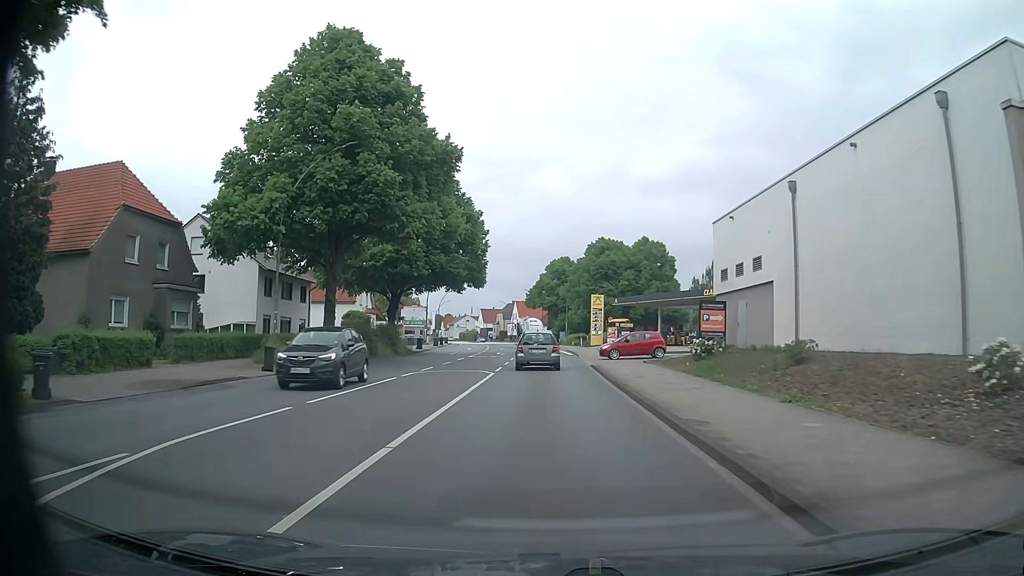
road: primary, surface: asphalt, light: Day
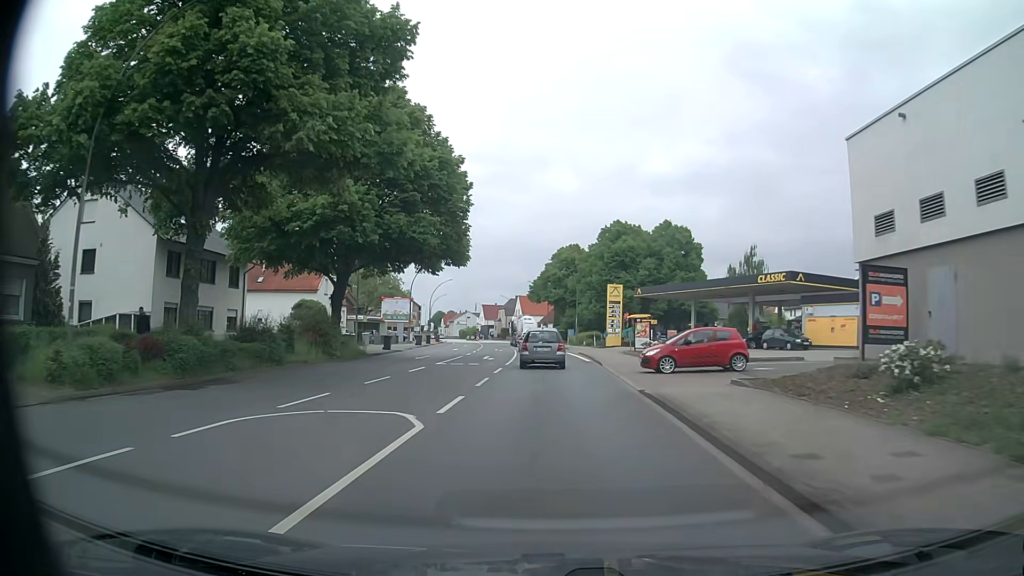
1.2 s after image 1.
(-0.2, +15.1) m; -1°
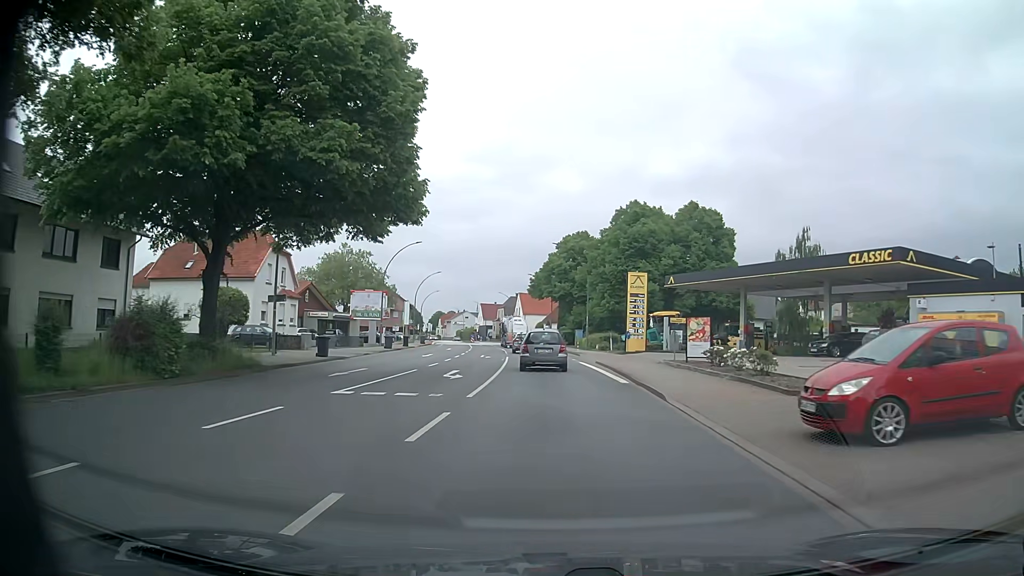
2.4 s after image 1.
(0.0, +15.0) m; -1°
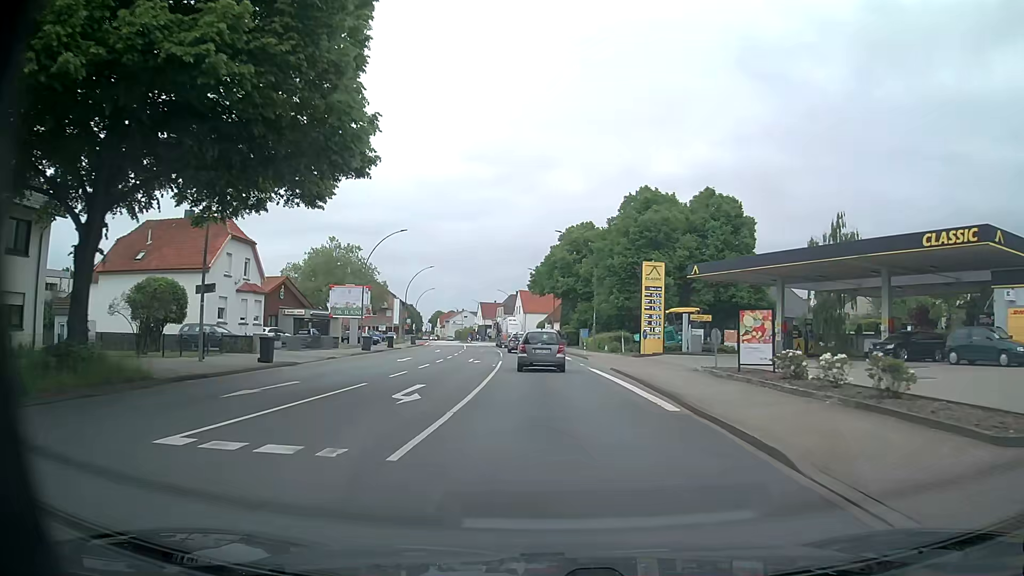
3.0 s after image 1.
(0.0, +7.4) m; +1°
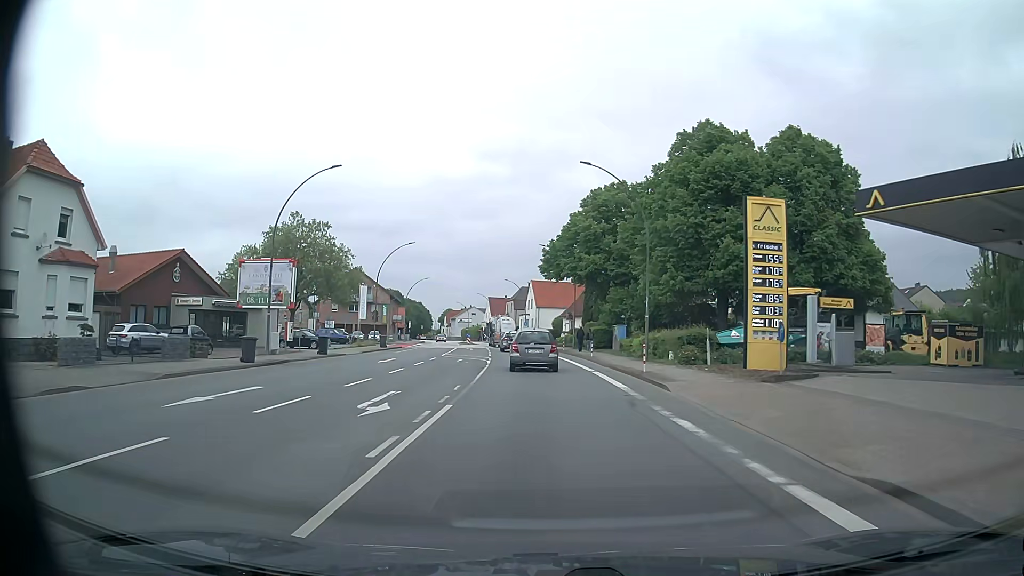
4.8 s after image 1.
(-0.4, +22.3) m; -2°
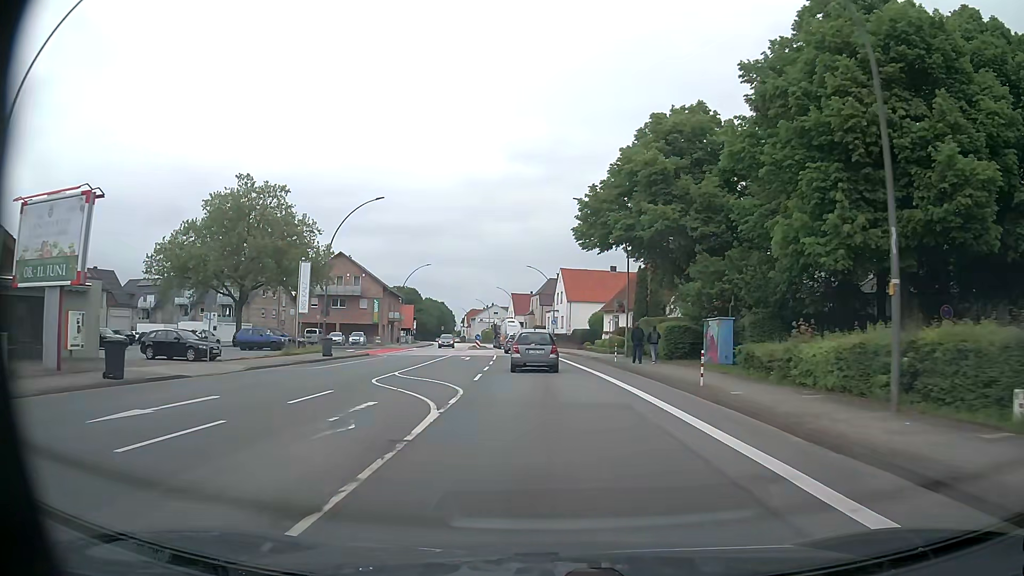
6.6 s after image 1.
(-0.4, +22.6) m; -2°
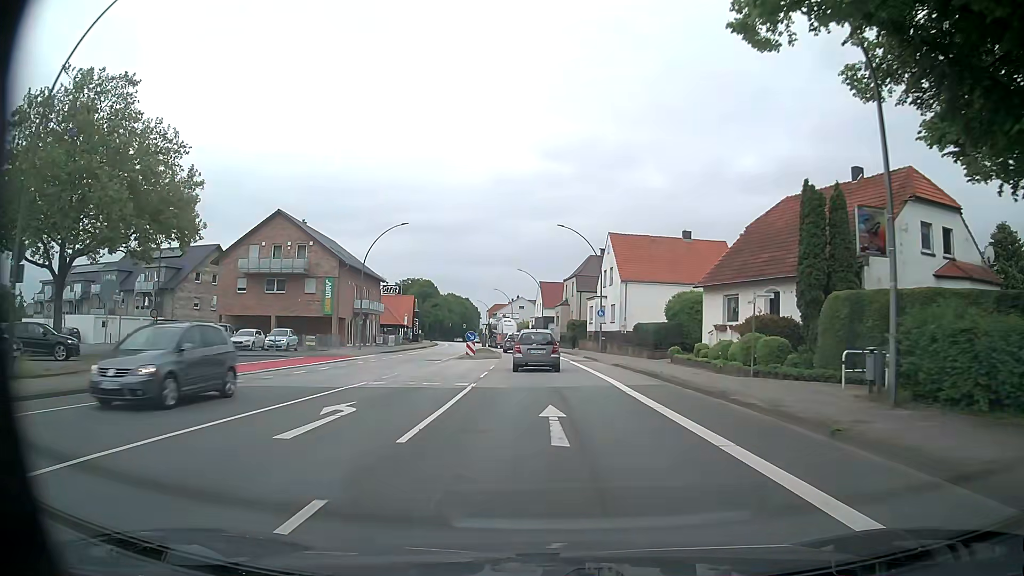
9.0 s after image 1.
(-1.0, +30.4) m; -3°
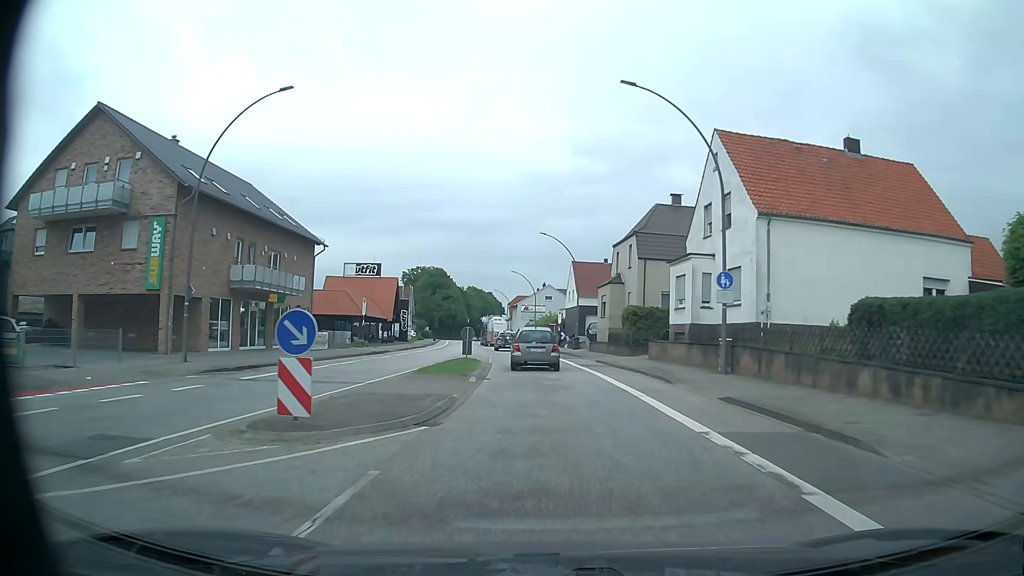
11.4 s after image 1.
(-0.6, +30.5) m; -2°
(0, +10) (0, +20) (-1, +30) (-2, +40) (-3, +50) (-4, +60) (-5, +70) (-6, +80) (-7, +90) (-9, +100) m
